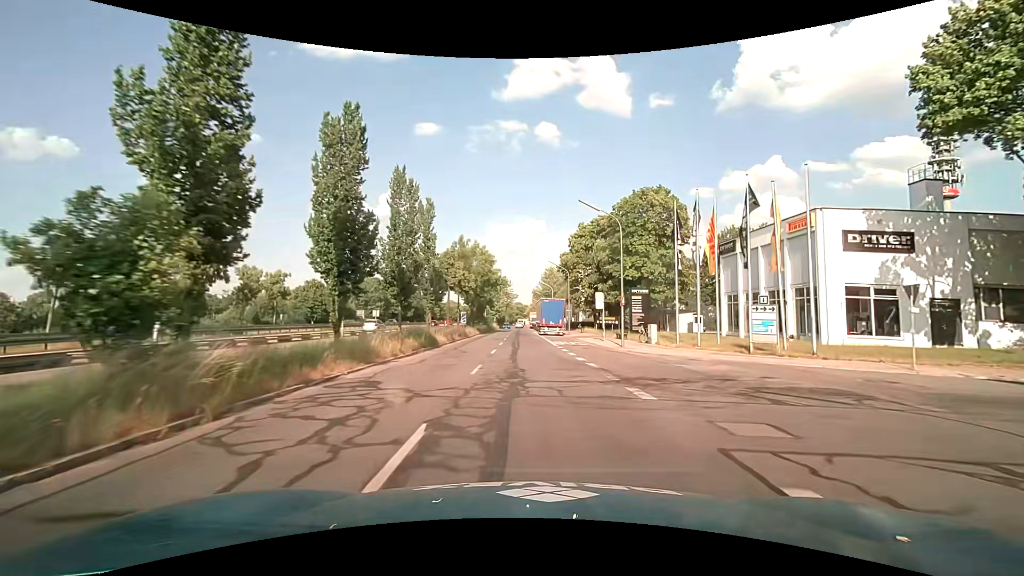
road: tertiary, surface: asphalt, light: Day
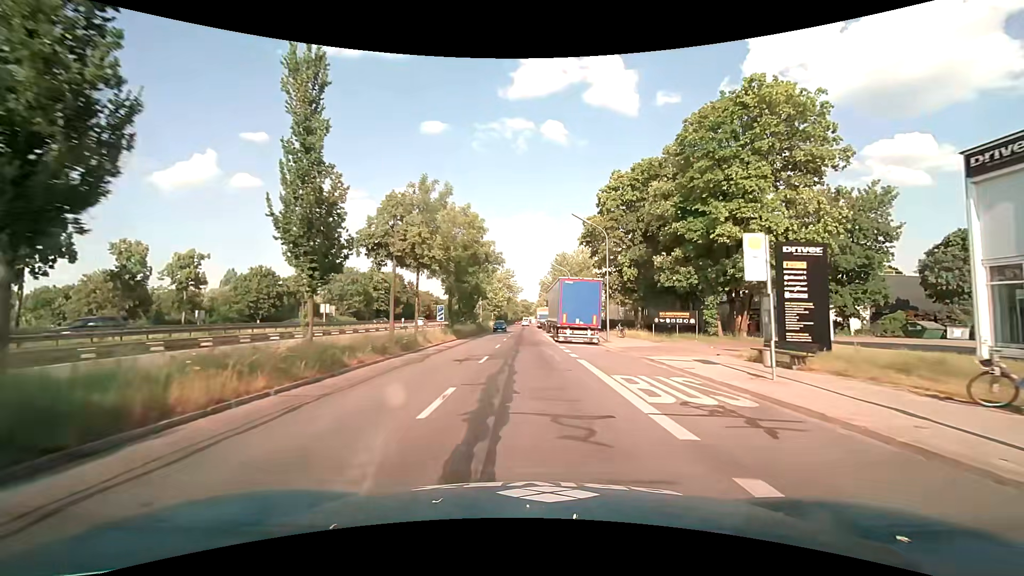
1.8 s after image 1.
(-0.2, +23.7) m; -1°
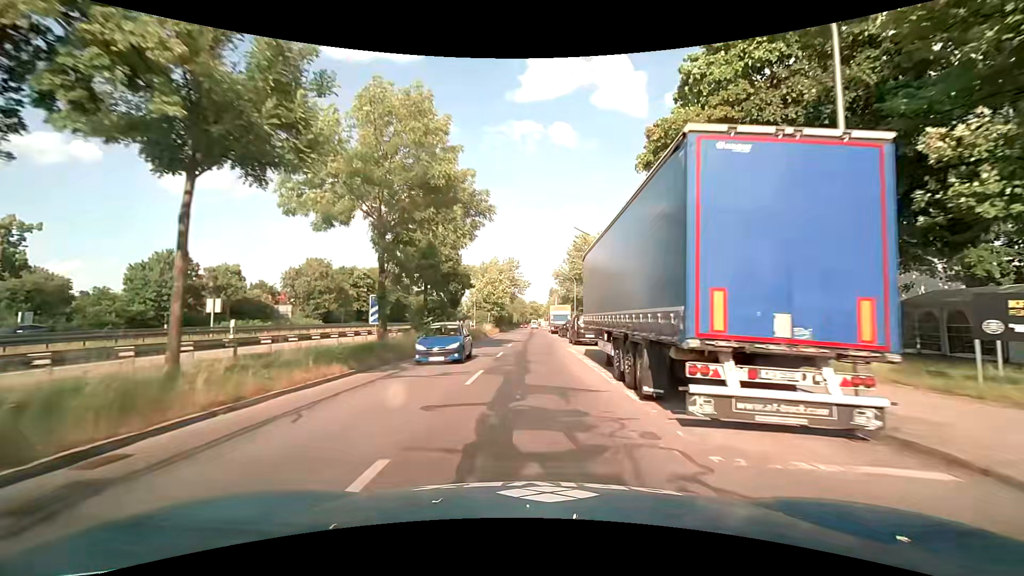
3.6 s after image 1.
(-0.1, +23.4) m; 0°
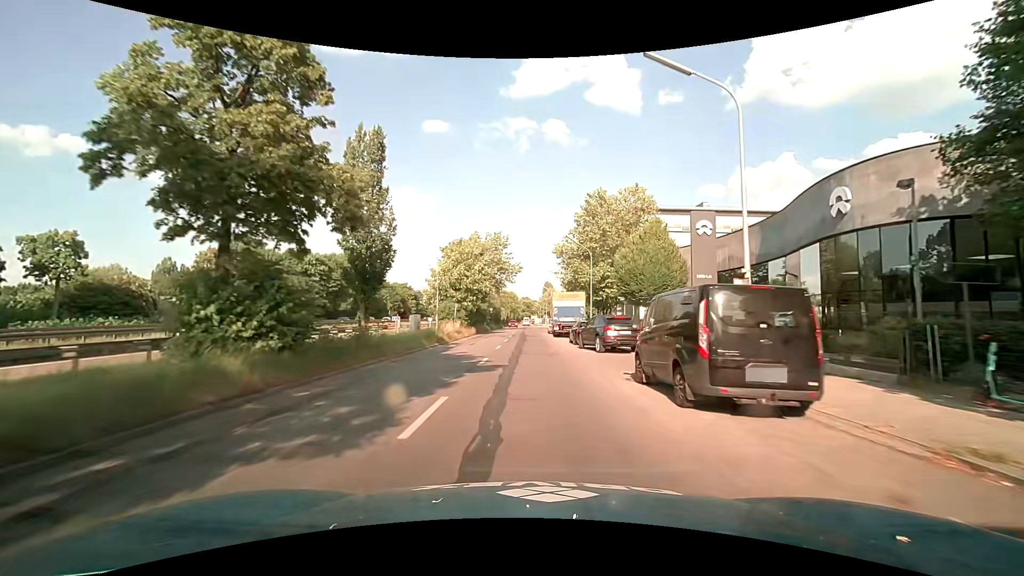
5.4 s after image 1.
(-0.1, +23.4) m; 0°
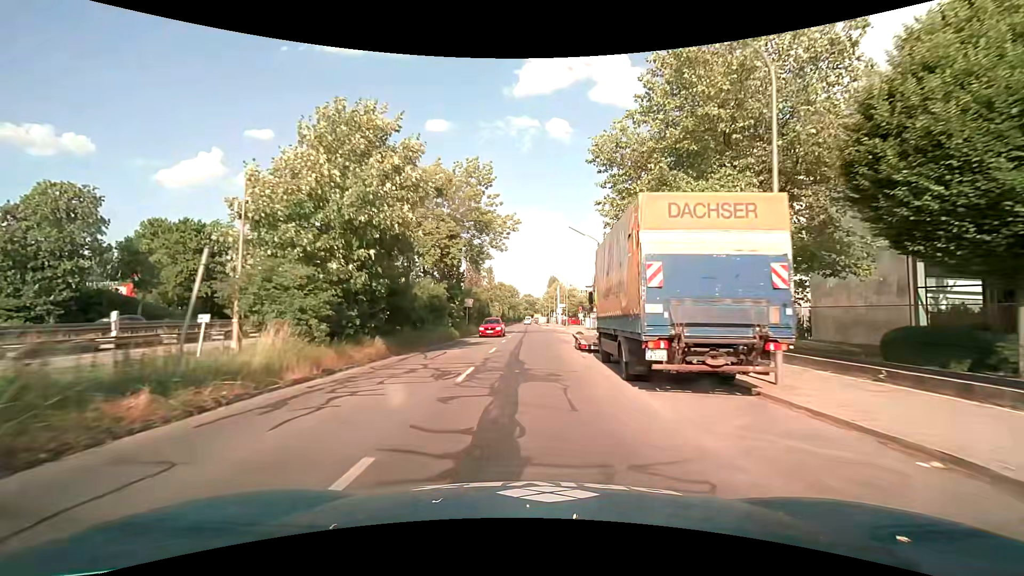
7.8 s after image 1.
(-0.1, +31.2) m; -1°
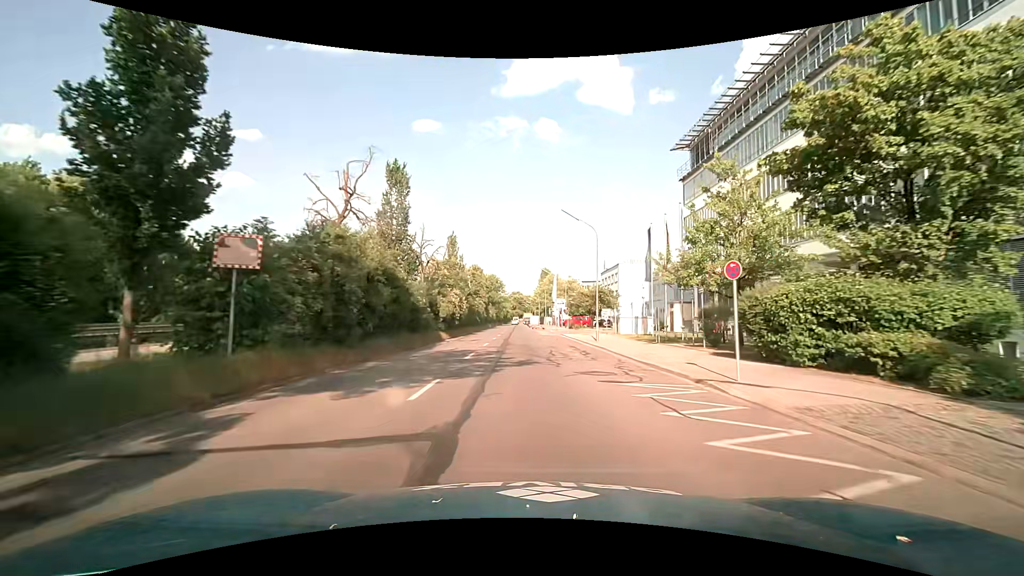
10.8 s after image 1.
(+0.6, +38.7) m; +2°
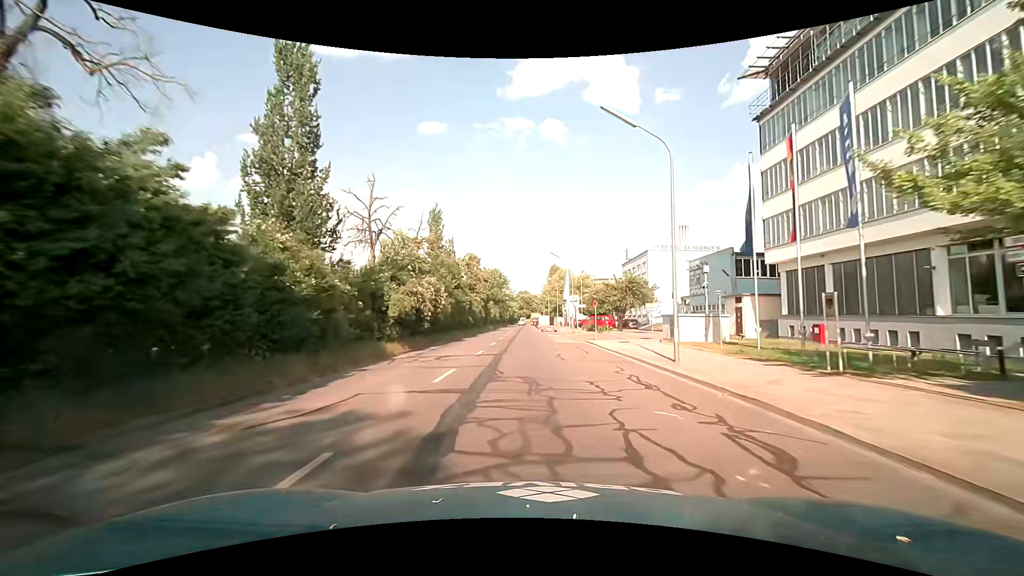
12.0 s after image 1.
(0.0, +15.5) m; -1°
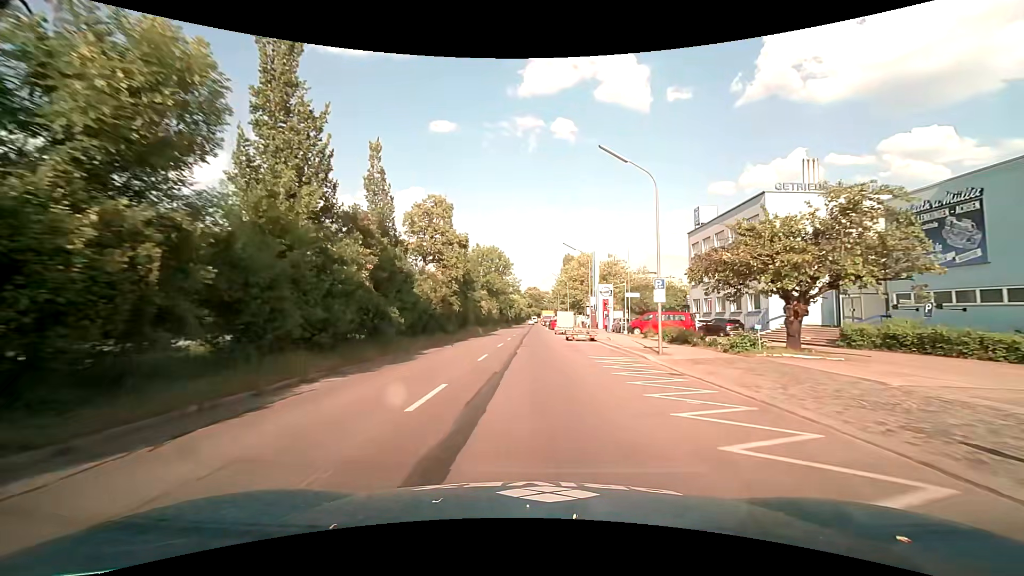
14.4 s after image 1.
(-0.3, +30.9) m; -1°
